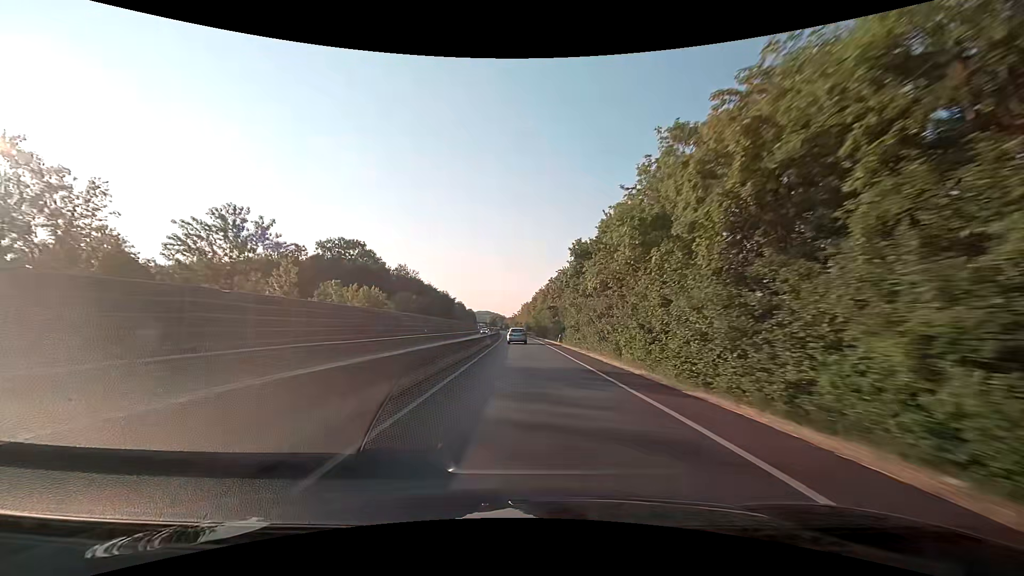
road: trunk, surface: asphalt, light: Day
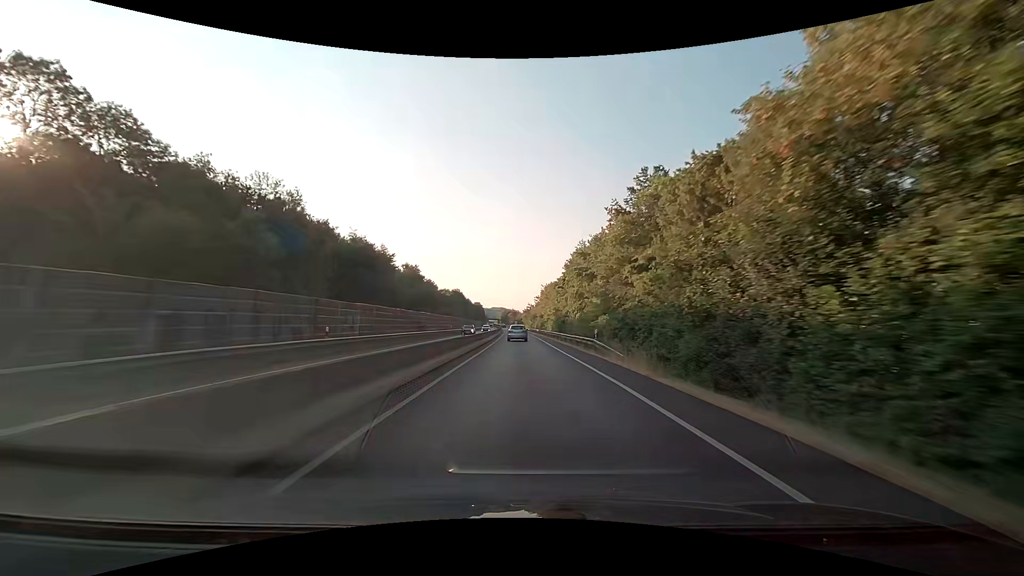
(-1.3, +78.6) m; -2°
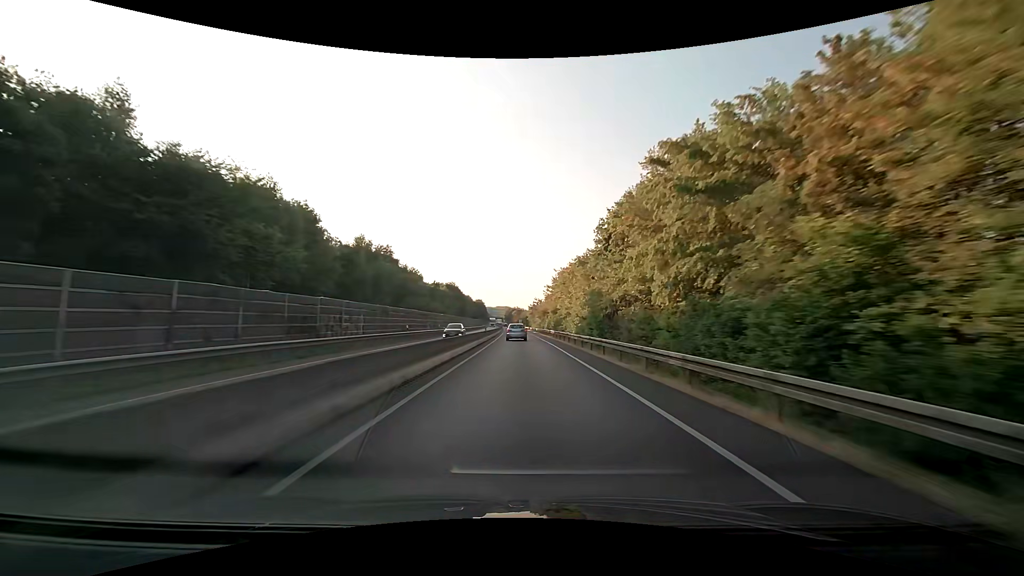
(-0.1, +31.4) m; 0°
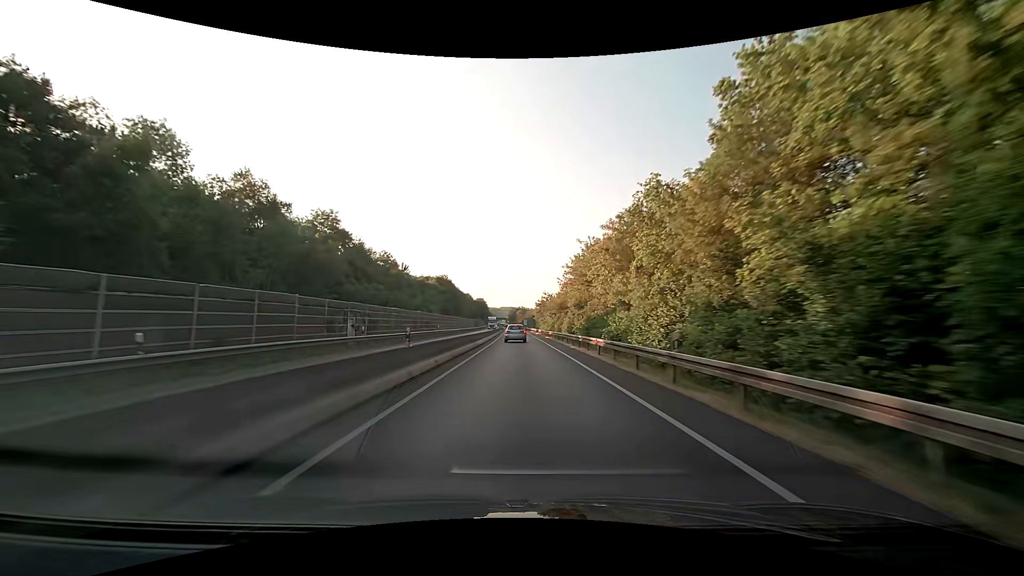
(-0.2, +31.1) m; -1°
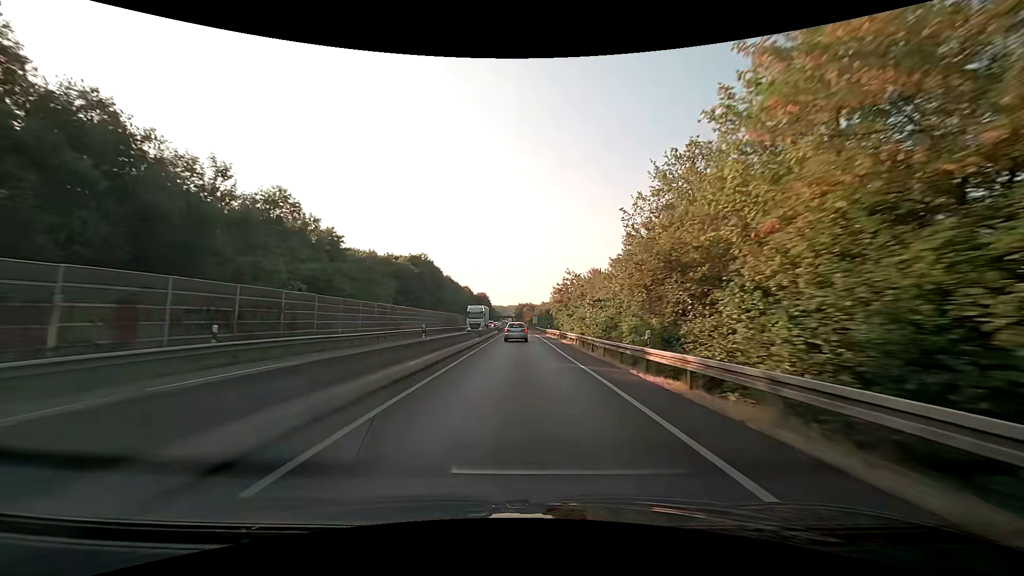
(-0.2, +45.6) m; -1°
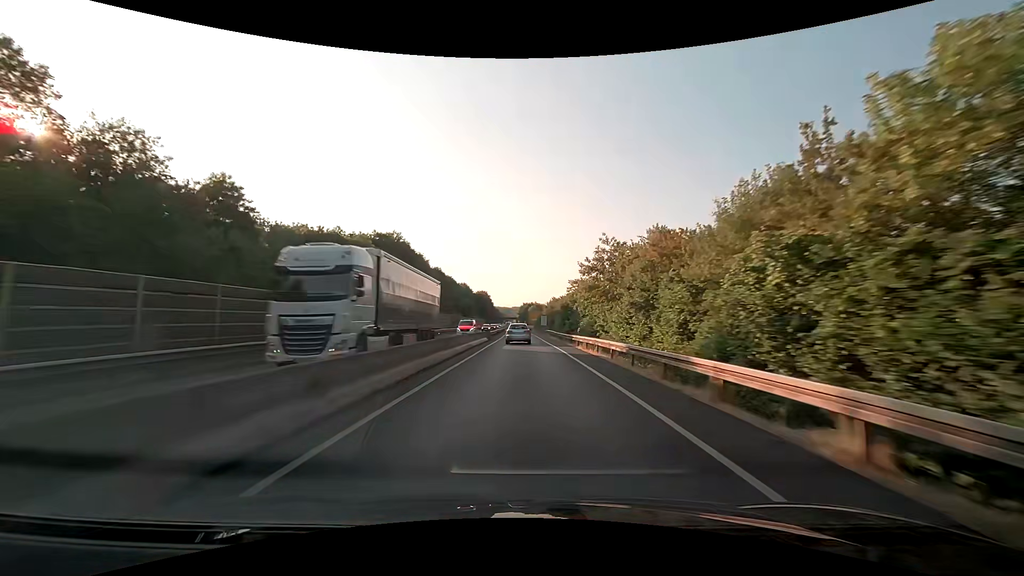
(-0.2, +29.5) m; -1°
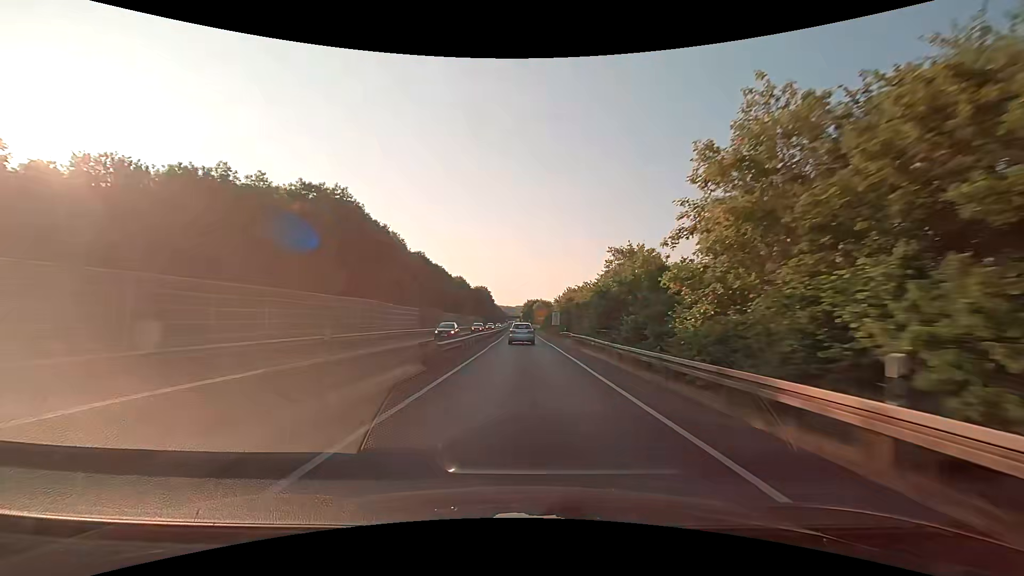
(-0.2, +28.6) m; 0°
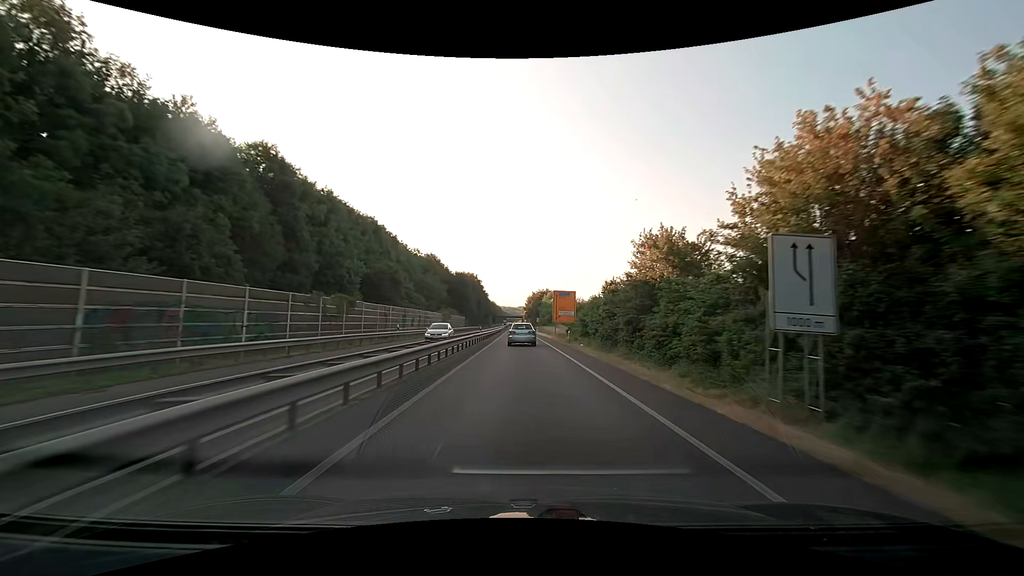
(-0.8, +68.4) m; -1°
(0, +10) (0, +20) (0, +30) (0, +40) (0, +50) (0, +60) (-1, +70) (-1, +80) (-1, +90) (-1, +100) m
